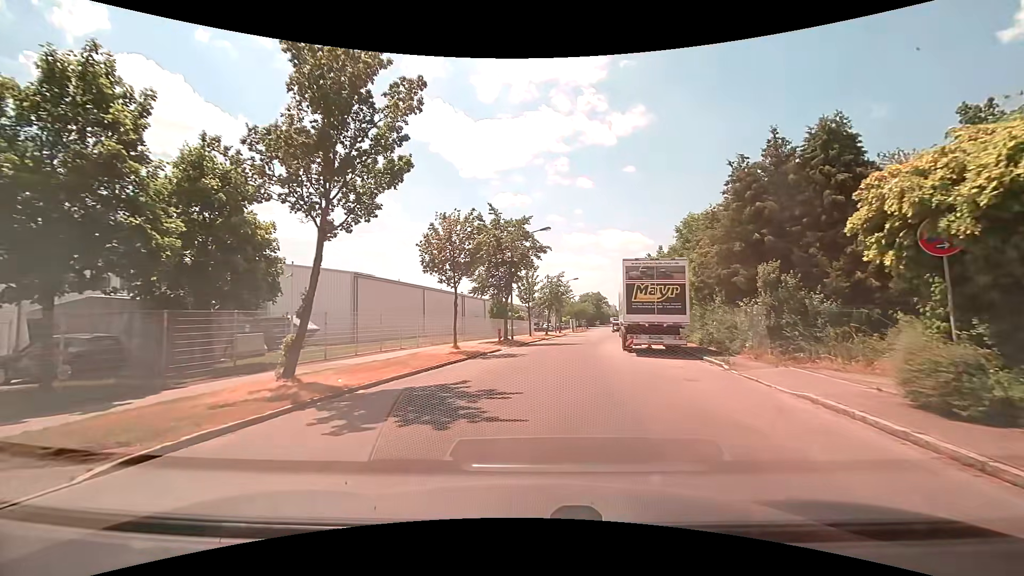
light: Day
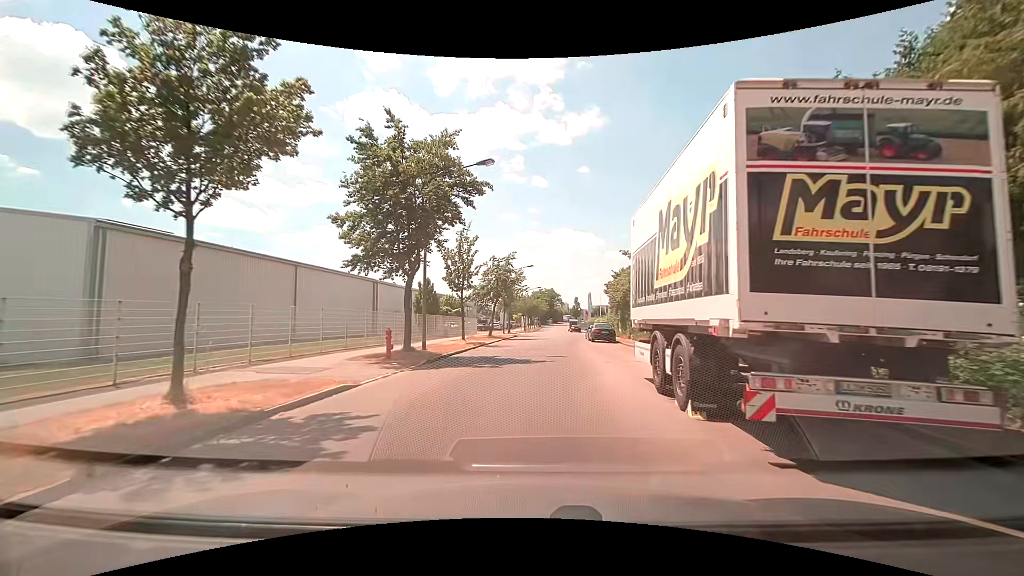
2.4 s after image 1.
(+0.9, +15.7) m; +5°
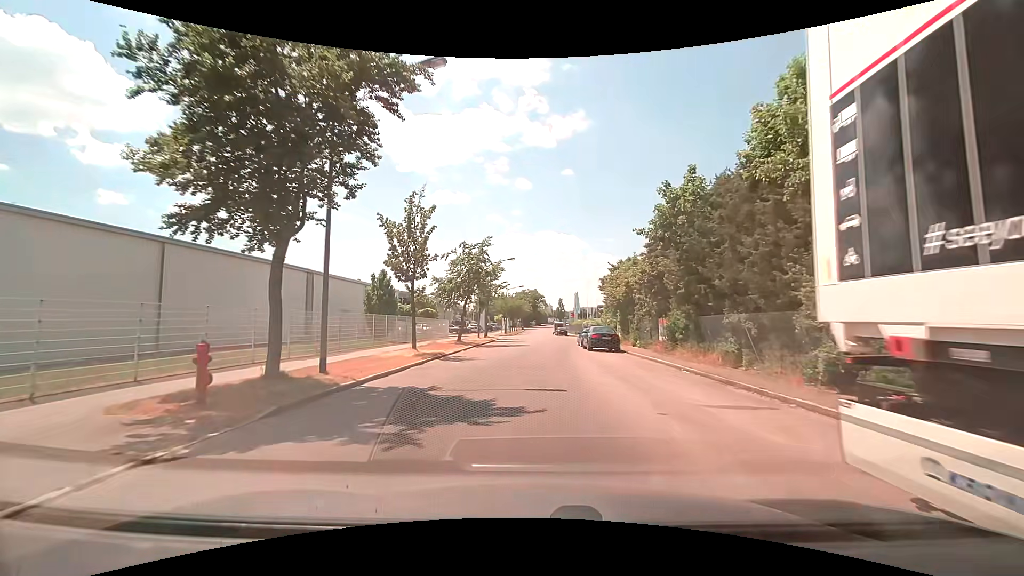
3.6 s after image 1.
(+0.3, +9.0) m; +2°
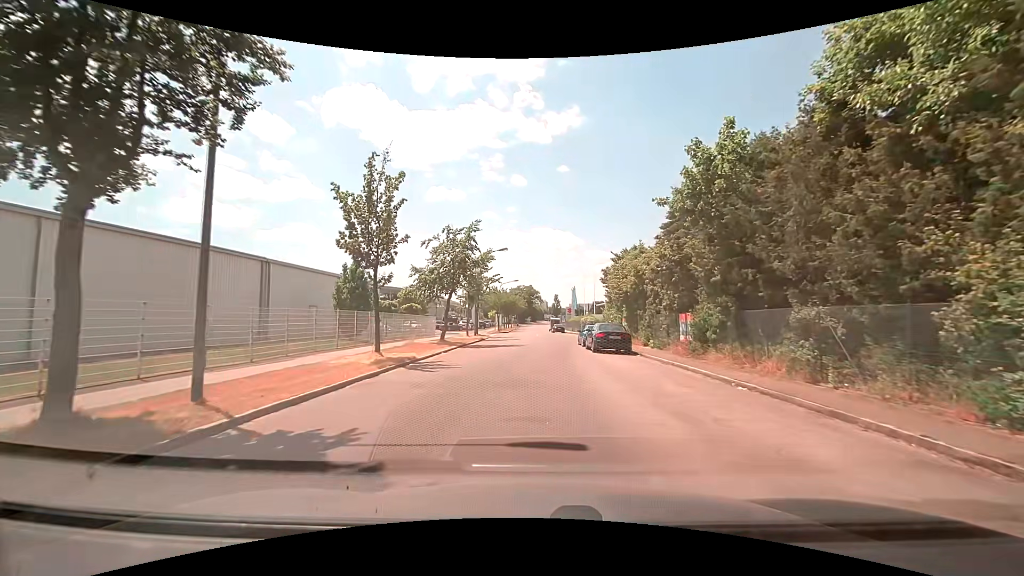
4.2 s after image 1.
(+0.1, +4.7) m; +1°
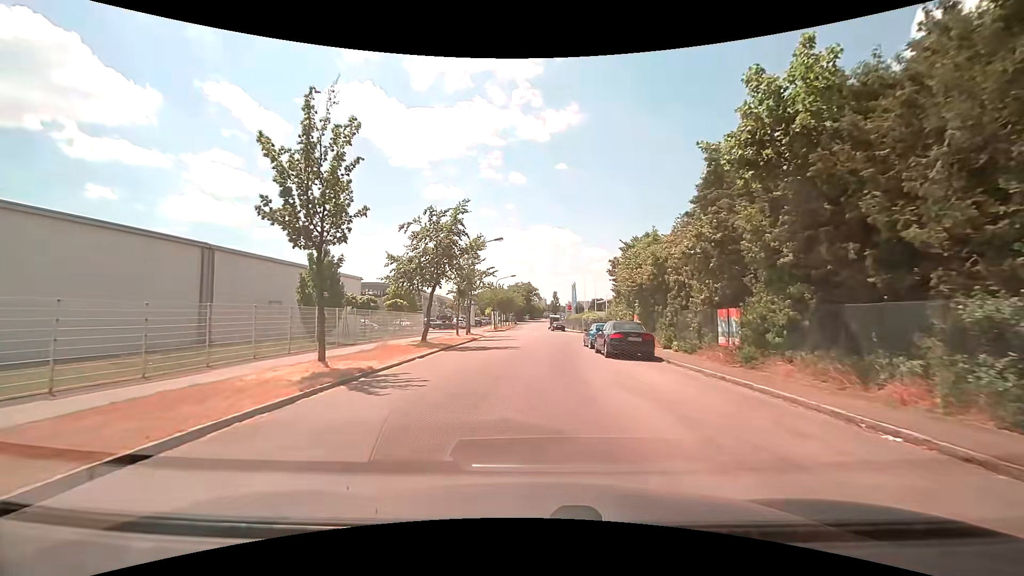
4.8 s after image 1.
(0.0, +4.7) m; +1°
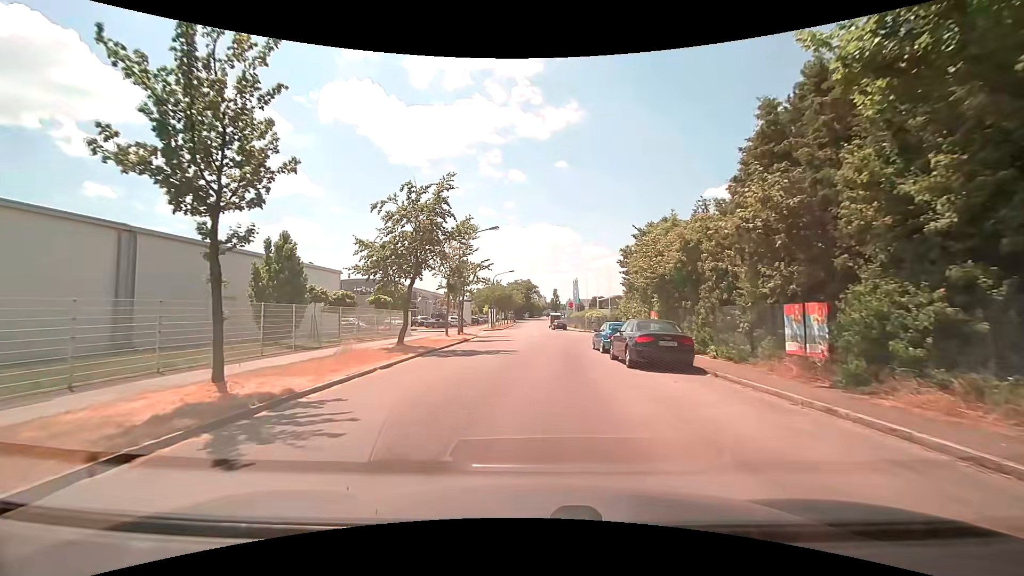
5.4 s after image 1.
(-0.1, +4.5) m; -1°
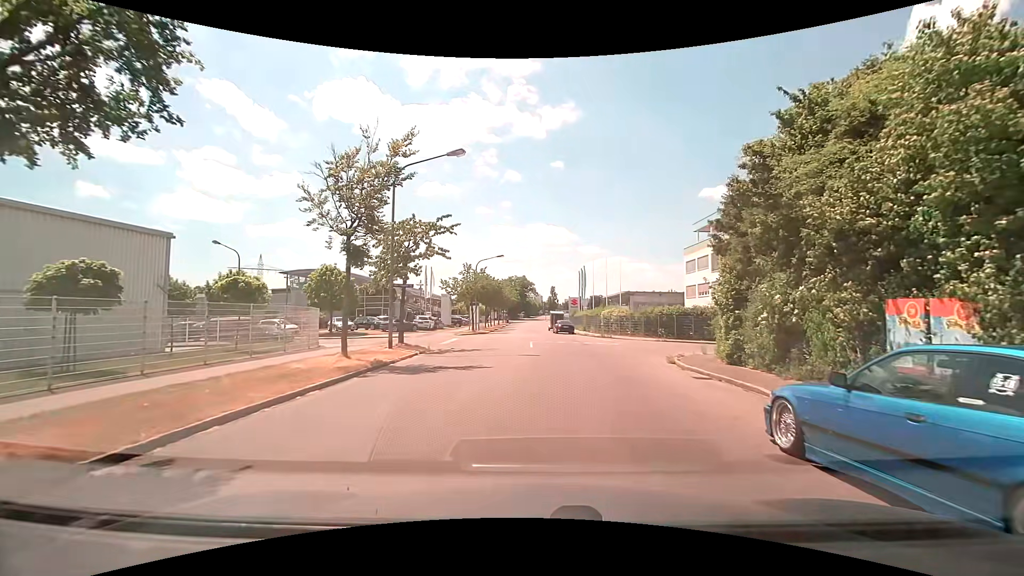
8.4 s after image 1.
(0.0, +17.7) m; +2°
(0, +10) (+2, +20) (+7, +28) (+16, +32) (+26, +31) (+36, +29) (+46, +28) (+56, +26) (+65, +25) (+75, +23) m
